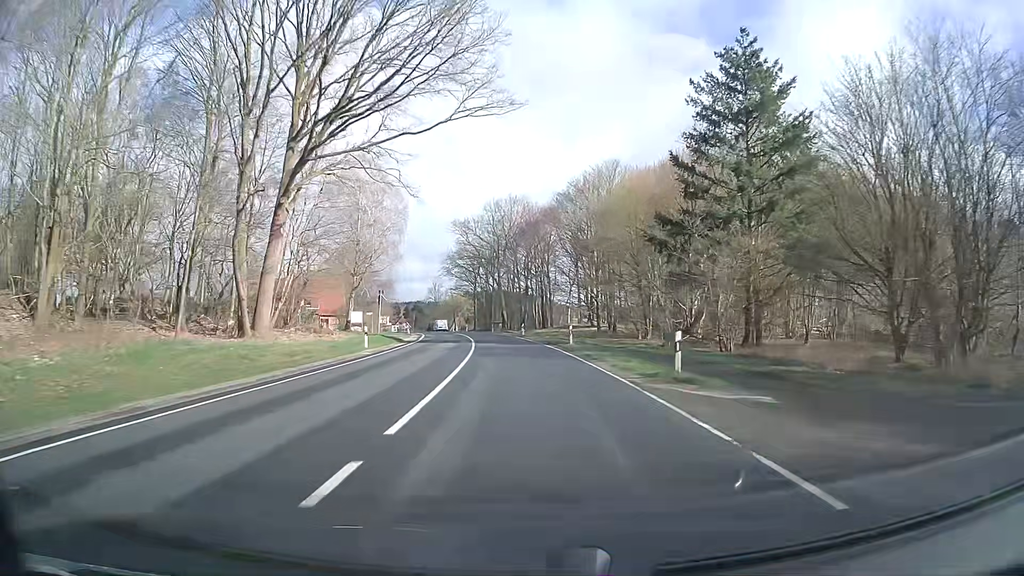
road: primary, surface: asphalt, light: Day
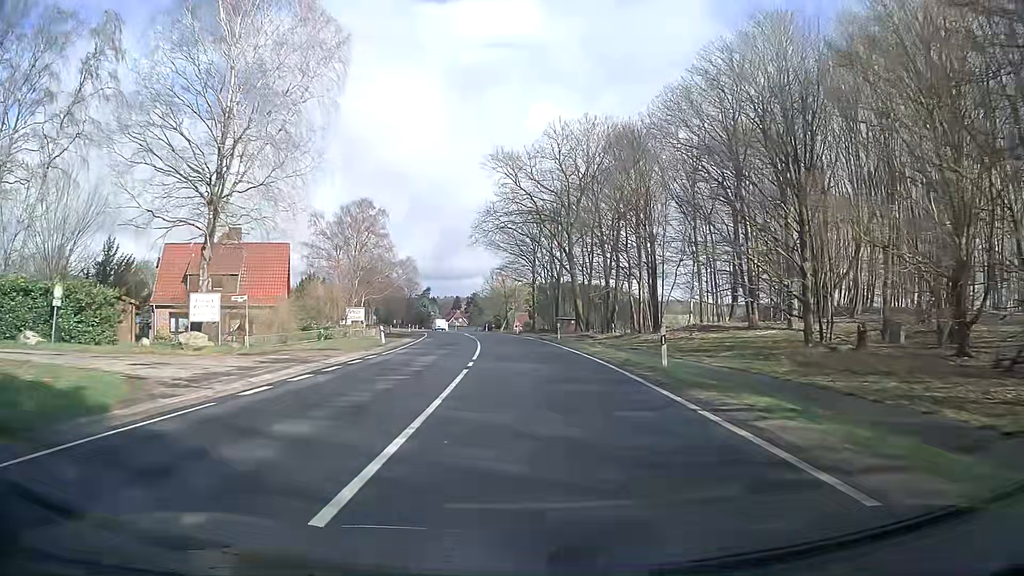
(-1.9, +42.8) m; -5°
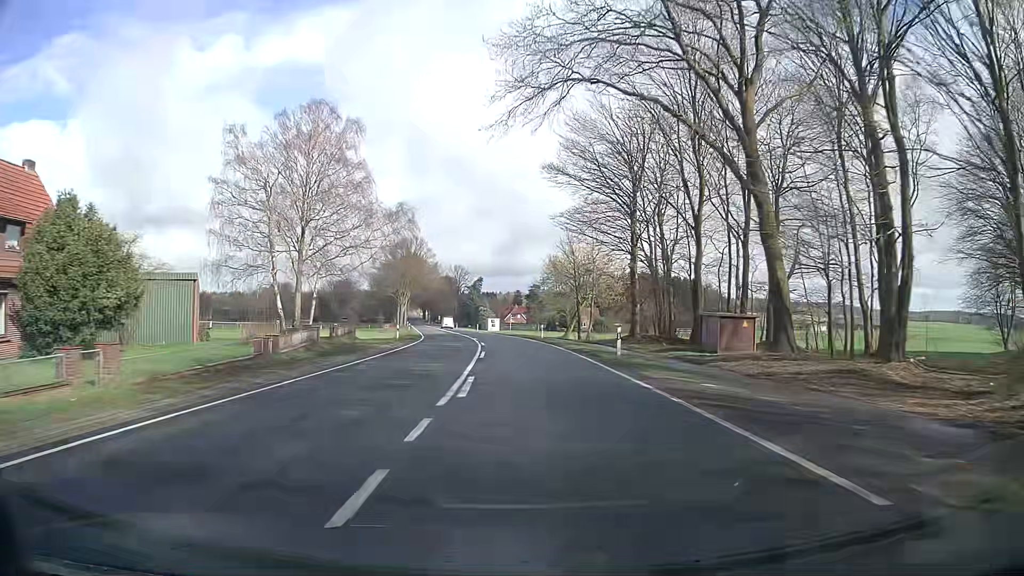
(-2.1, +42.5) m; -5°
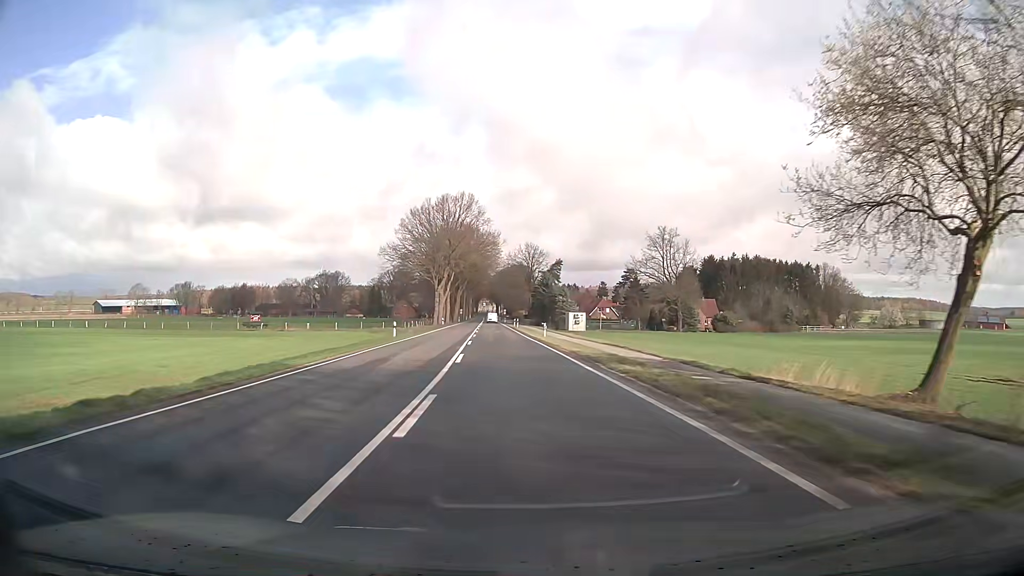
(-3.2, +53.5) m; -6°
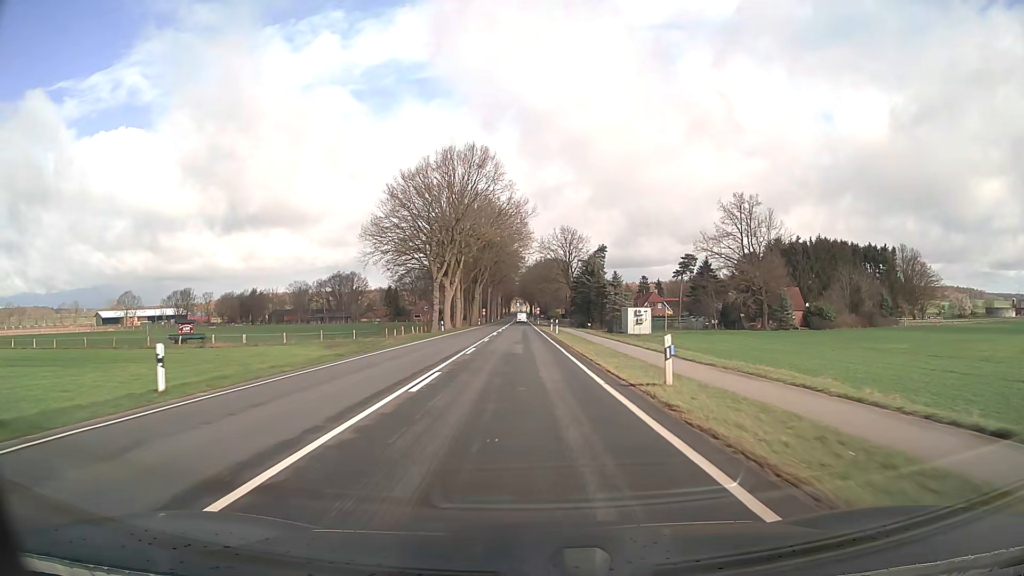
(-1.2, +32.6) m; -3°
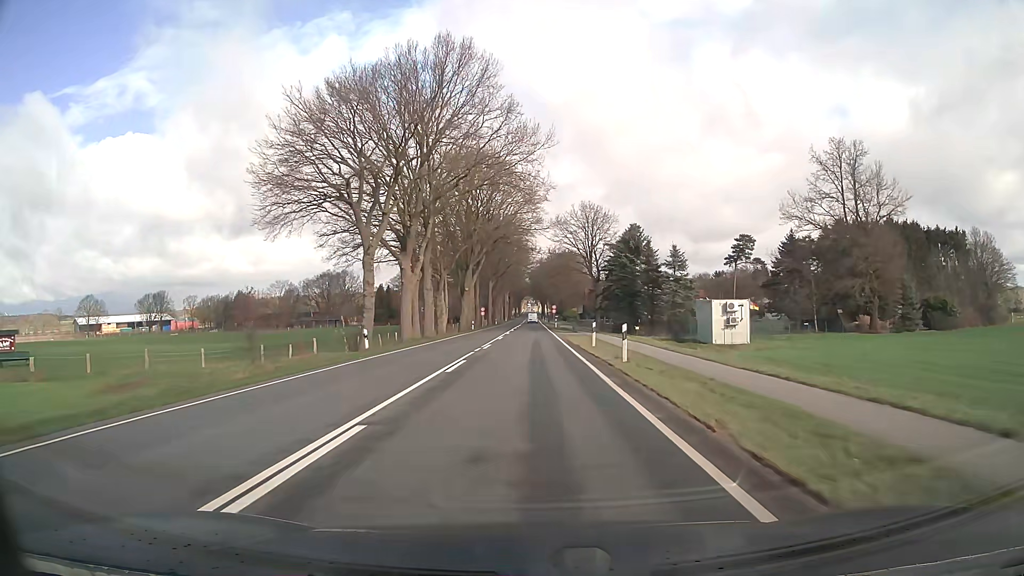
(-0.3, +32.9) m; -1°
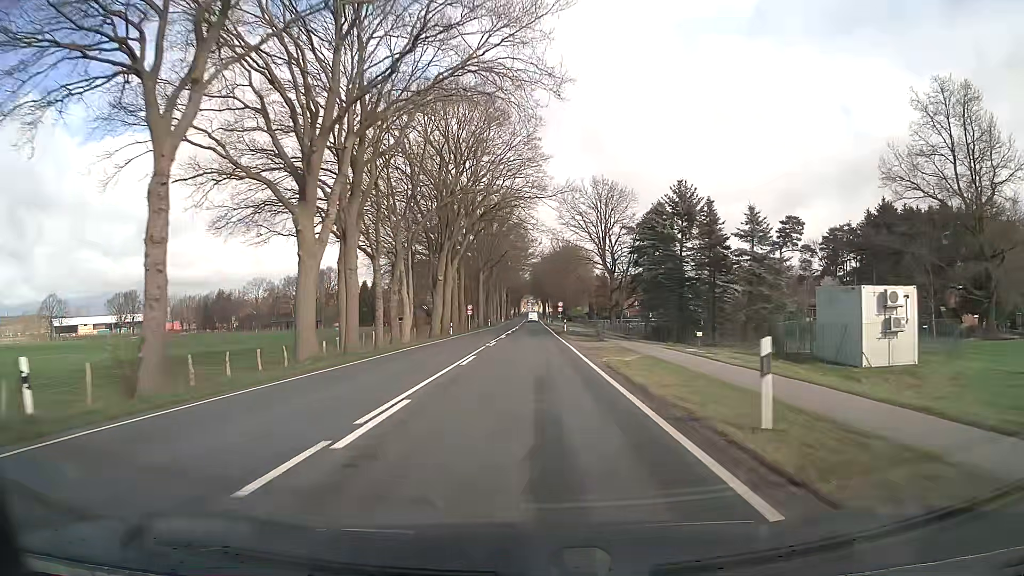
(0.0, +22.1) m; 0°
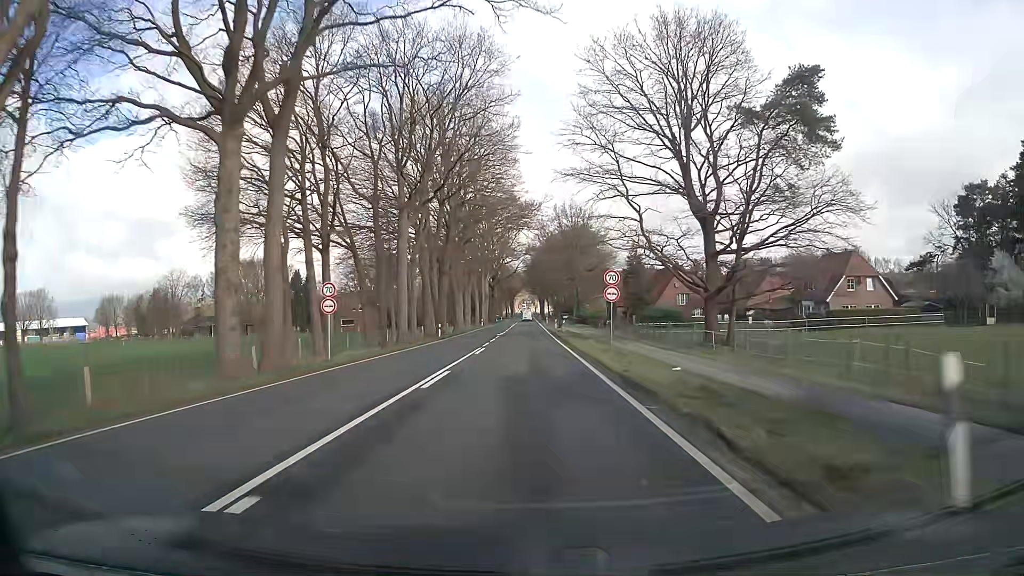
(+0.1, +55.7) m; +1°
(0, +10) (0, +20) (0, +30) (0, +40) (0, +50) (0, +60) (-1, +70) (-1, +80) (-1, +90) (-1, +100) m
